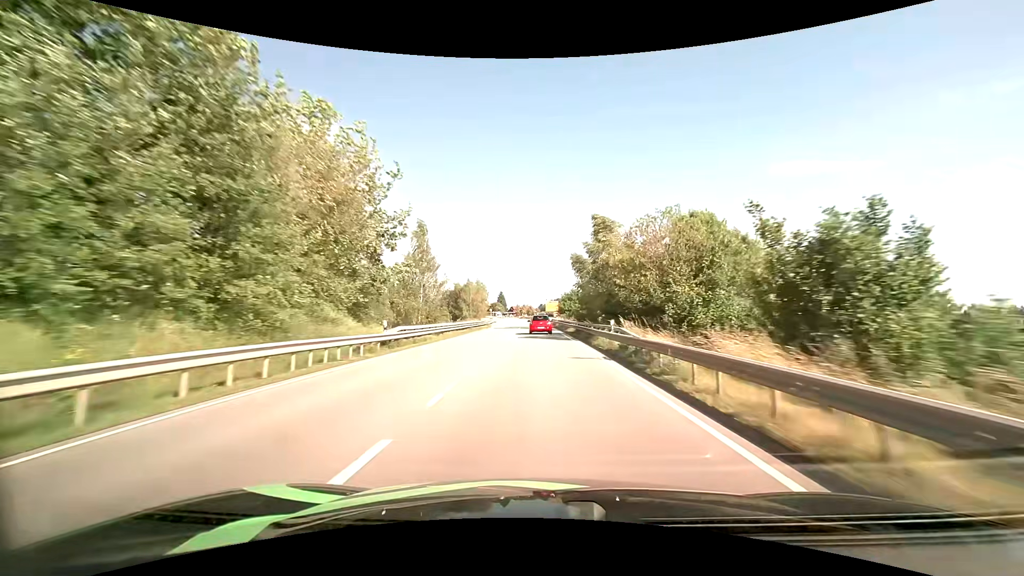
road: primary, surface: asphalt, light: Day
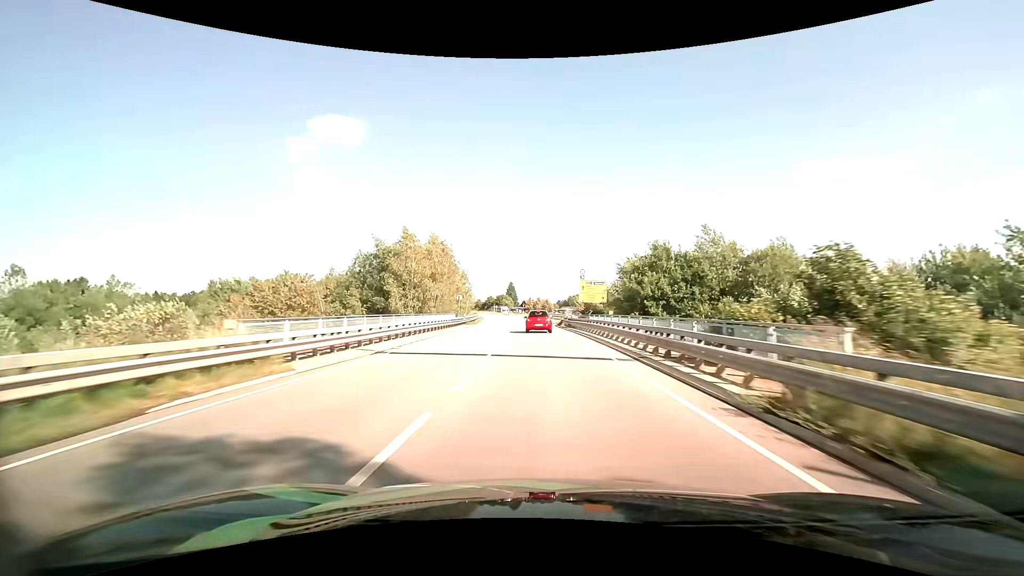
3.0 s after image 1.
(-0.7, +64.6) m; -2°
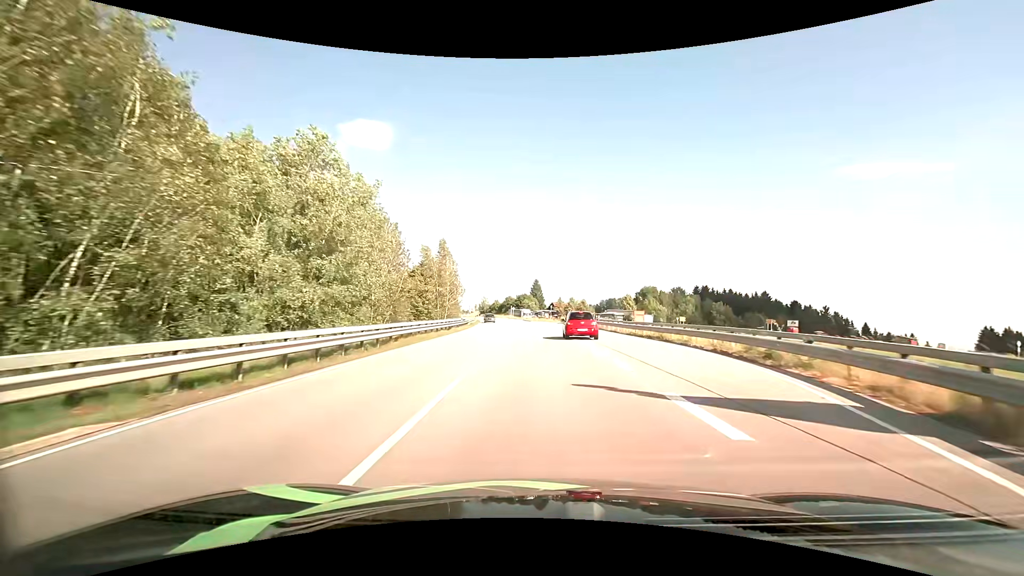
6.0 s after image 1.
(-1.7, +51.2) m; -3°
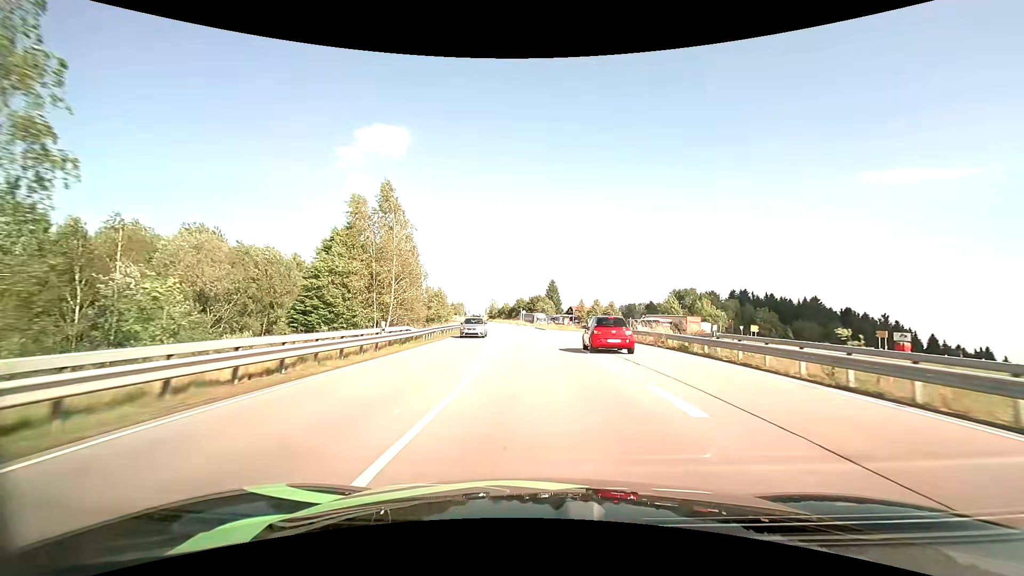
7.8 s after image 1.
(-0.4, +28.8) m; -2°
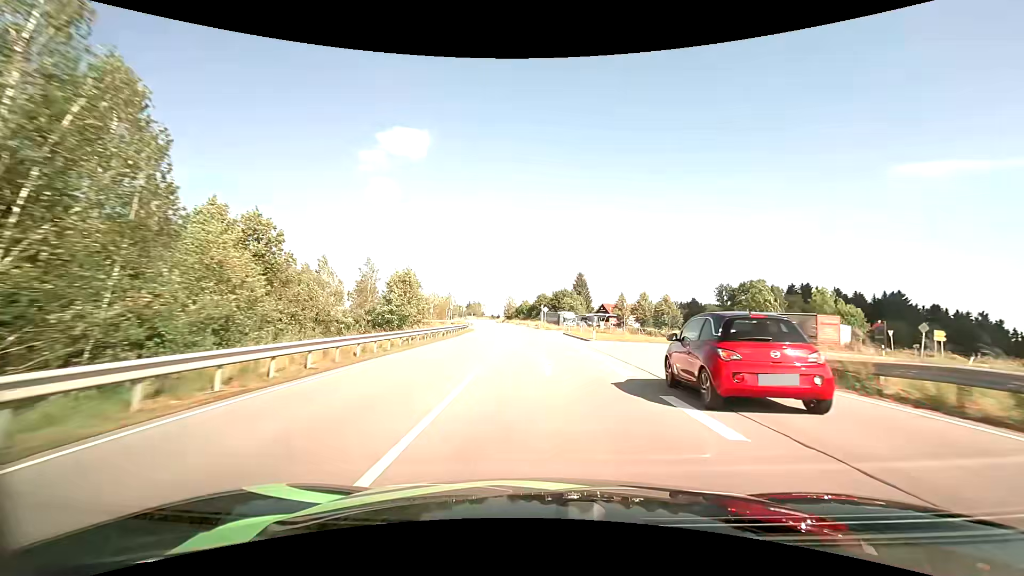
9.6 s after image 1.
(-0.7, +31.6) m; -3°
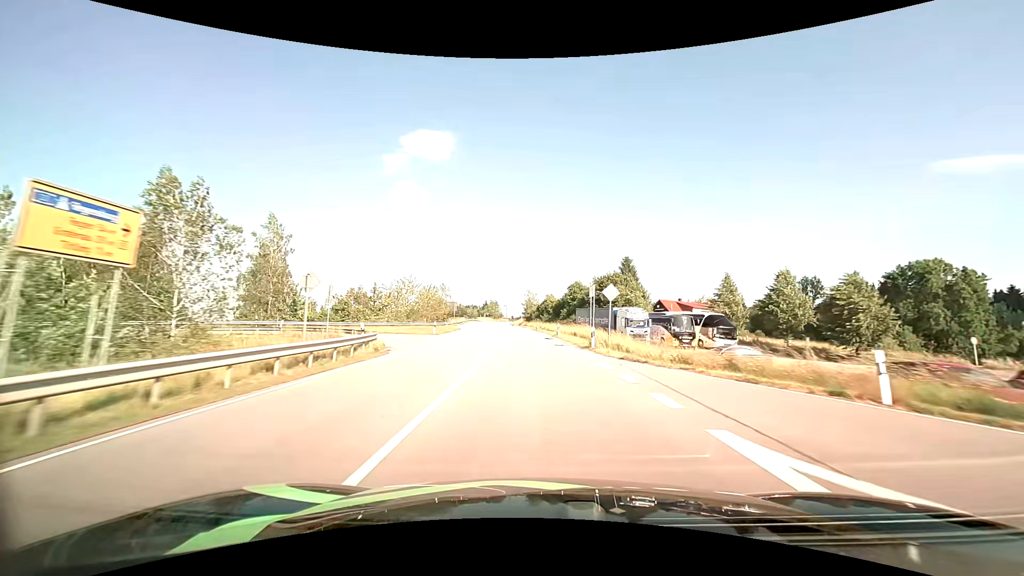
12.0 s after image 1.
(-1.2, +46.3) m; -3°
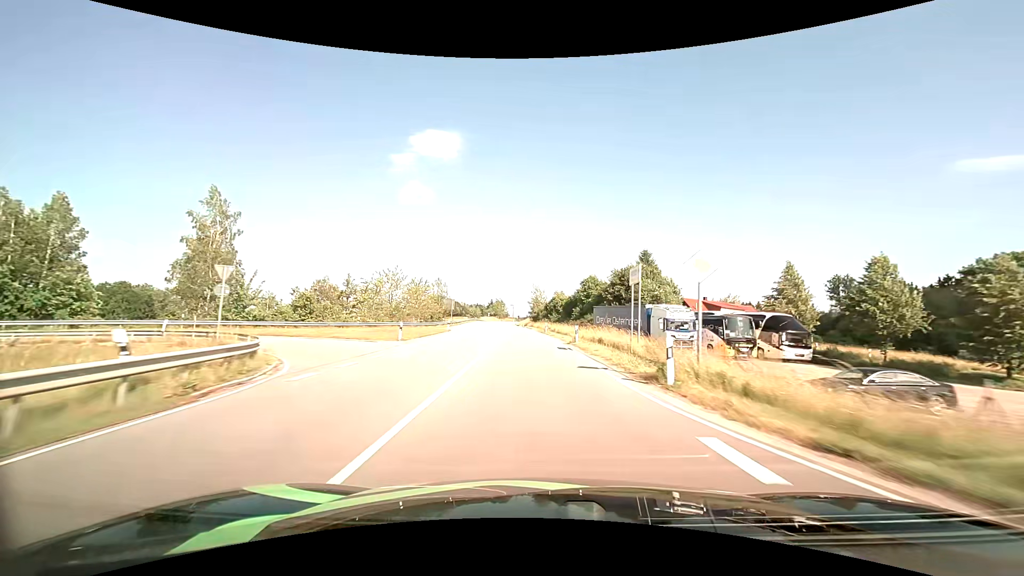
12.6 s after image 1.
(-0.1, +12.3) m; -1°
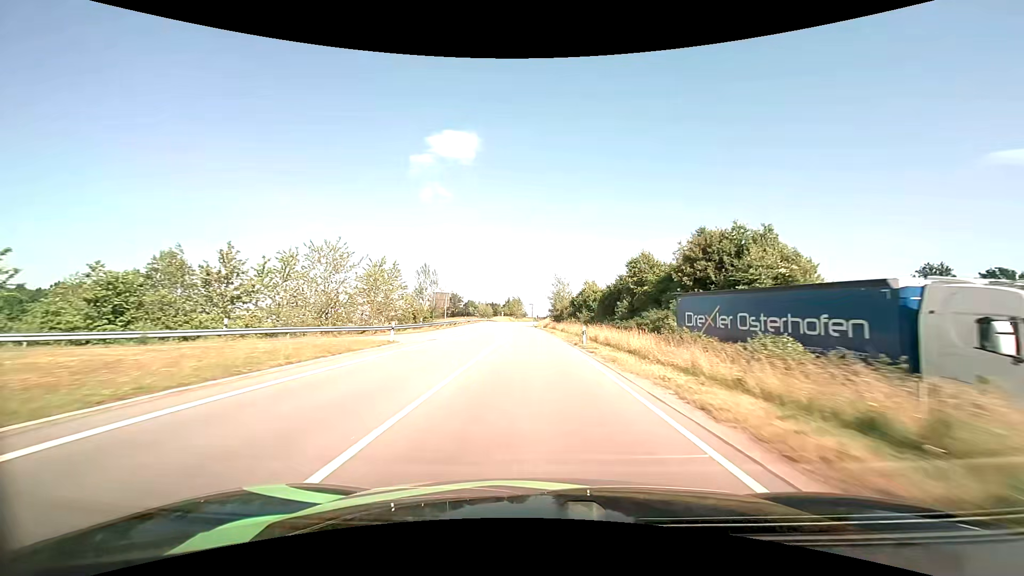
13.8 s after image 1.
(-0.5, +25.4) m; -2°
(0, +10) (0, +20) (-1, +30) (-1, +40) (-1, +50) (-1, +60) (-2, +70) (-2, +80) (-2, +90) (-3, +100) m
